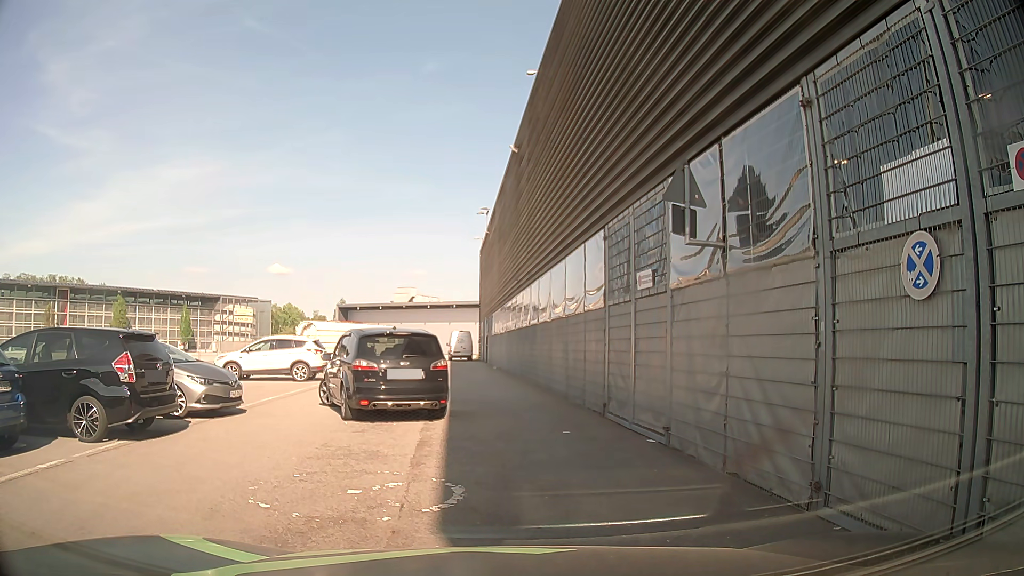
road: service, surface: asphalt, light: Day
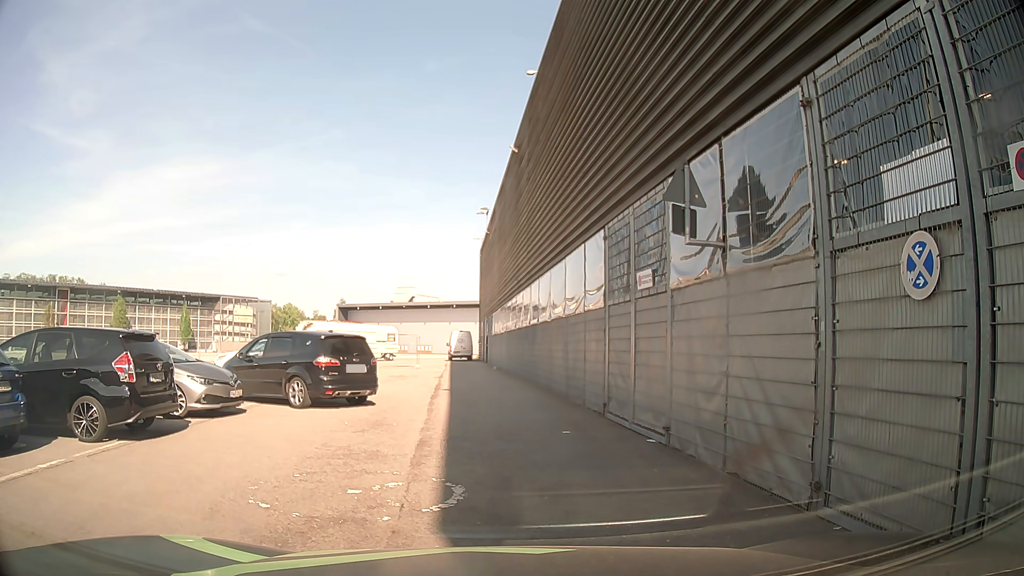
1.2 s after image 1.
(0.0, 0.0) m; 0°
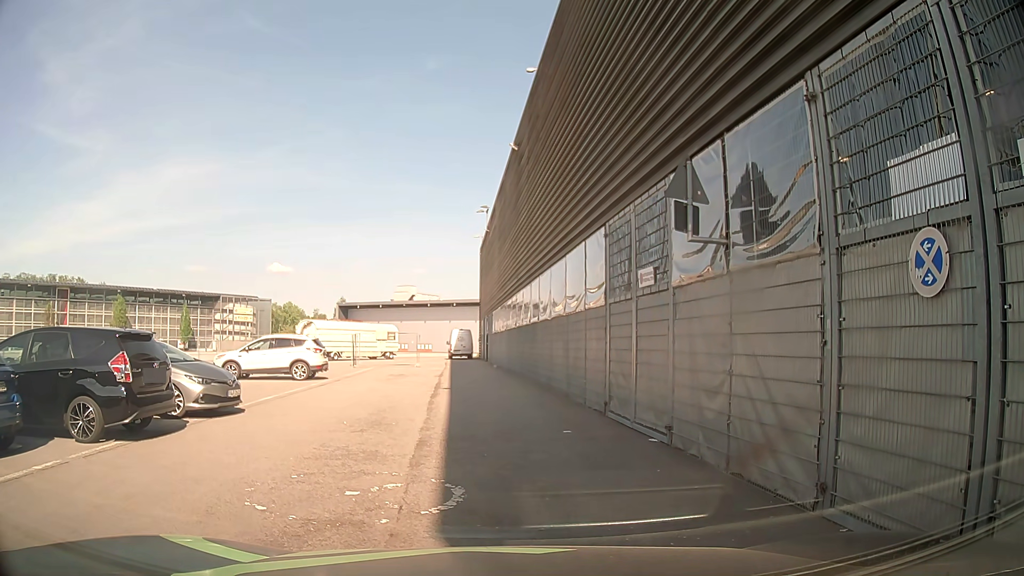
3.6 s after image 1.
(0.0, +0.2) m; 0°
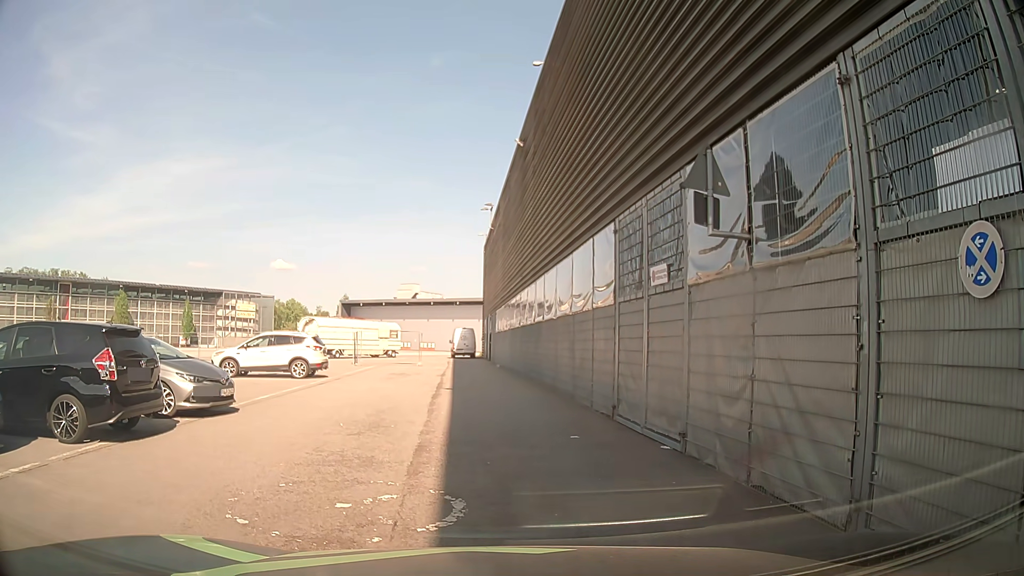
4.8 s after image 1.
(0.0, +0.6) m; 0°
